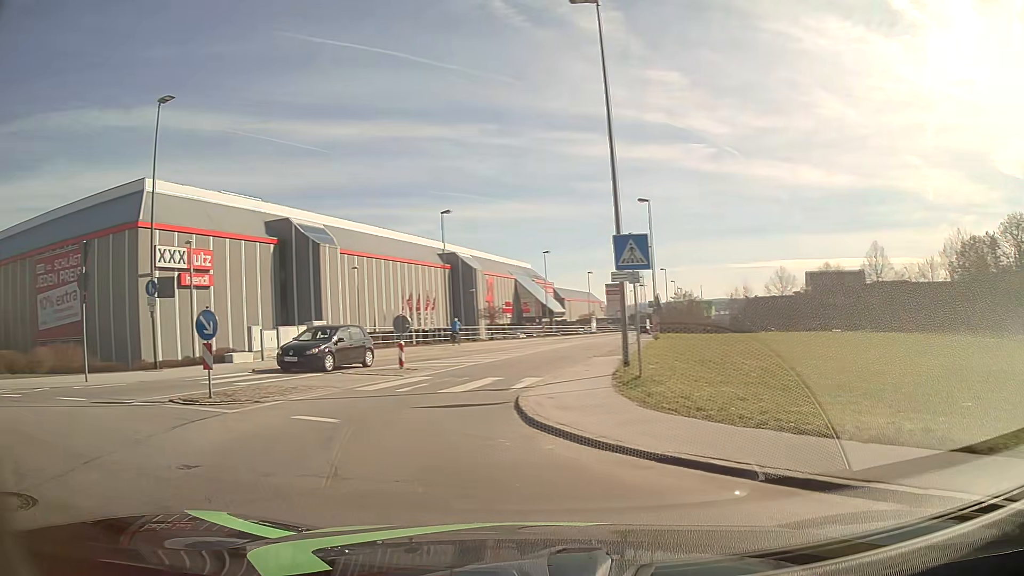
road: tertiary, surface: asphalt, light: Day
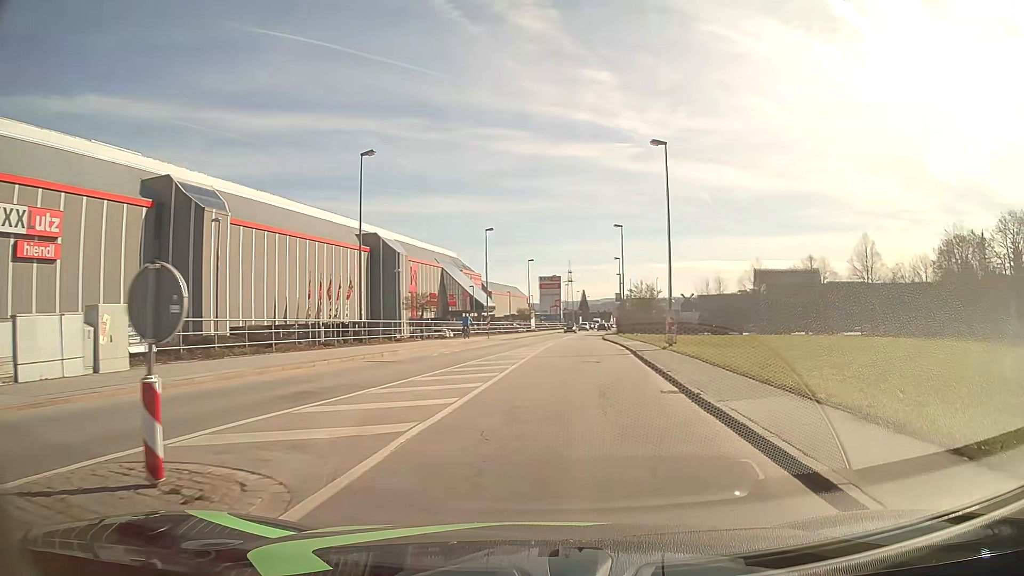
(-2.3, +16.3) m; +7°
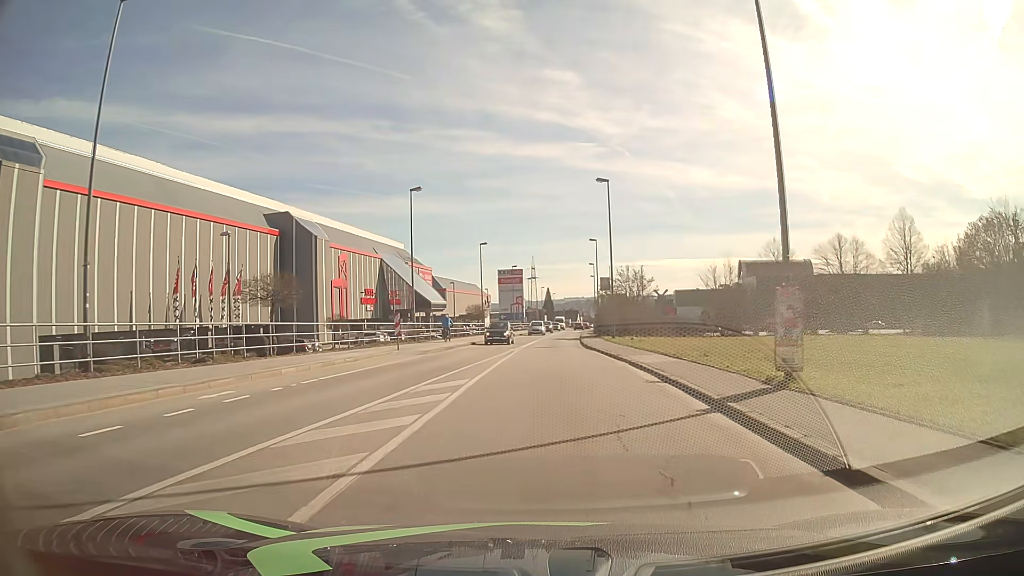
(+0.9, +20.3) m; +3°
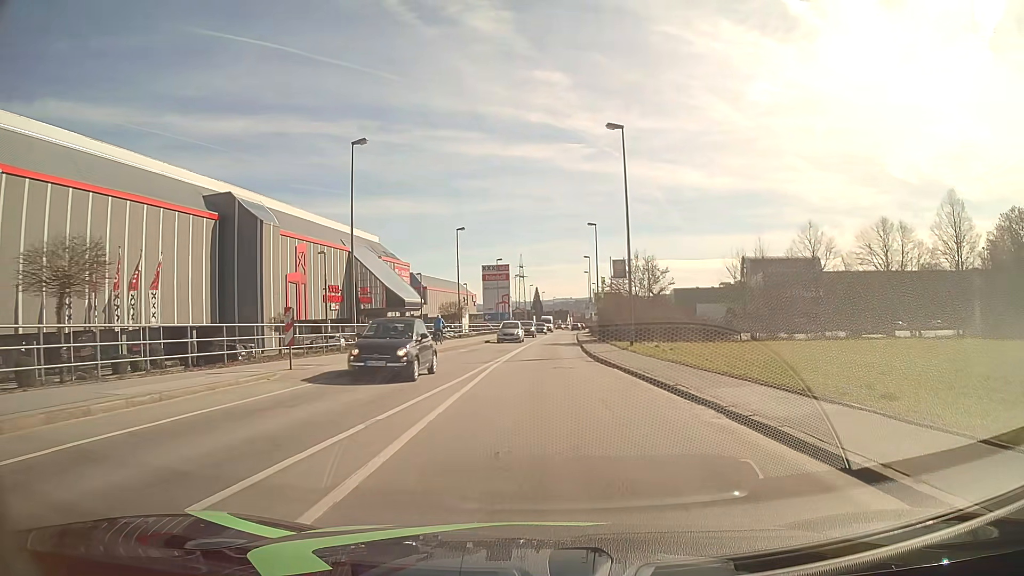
(0.0, +12.4) m; +1°
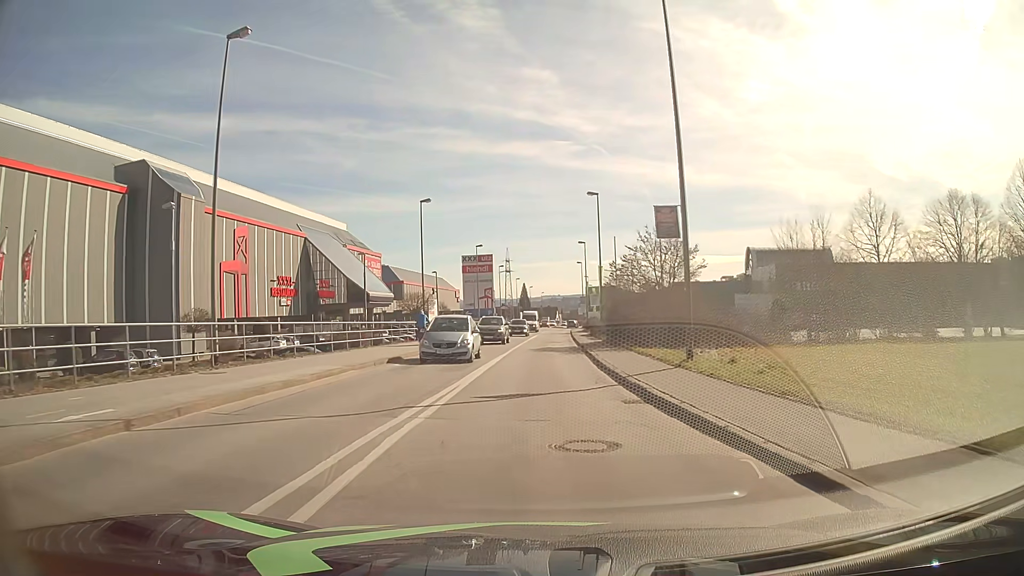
(+0.1, +13.5) m; +1°
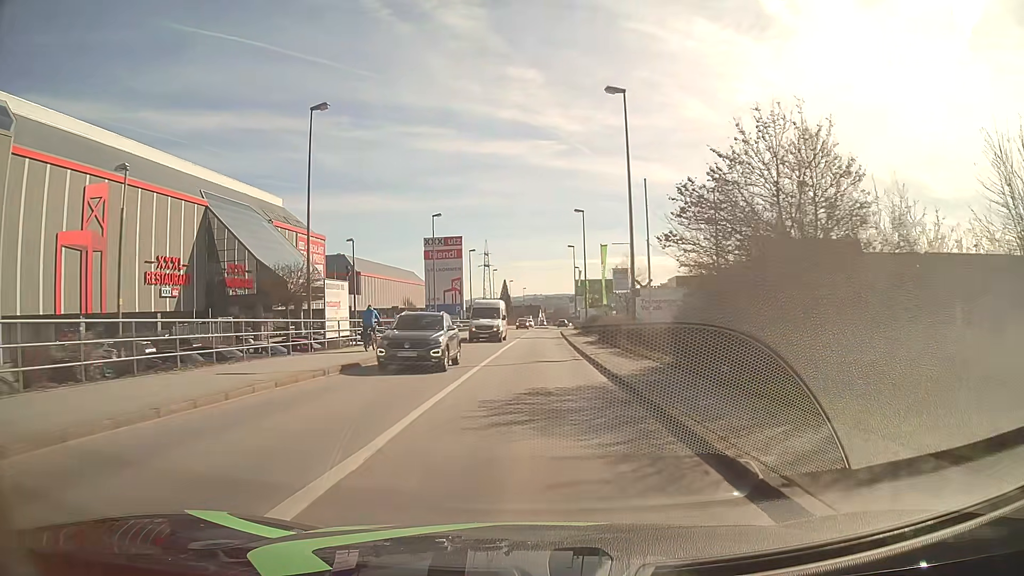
(+0.4, +22.1) m; +2°
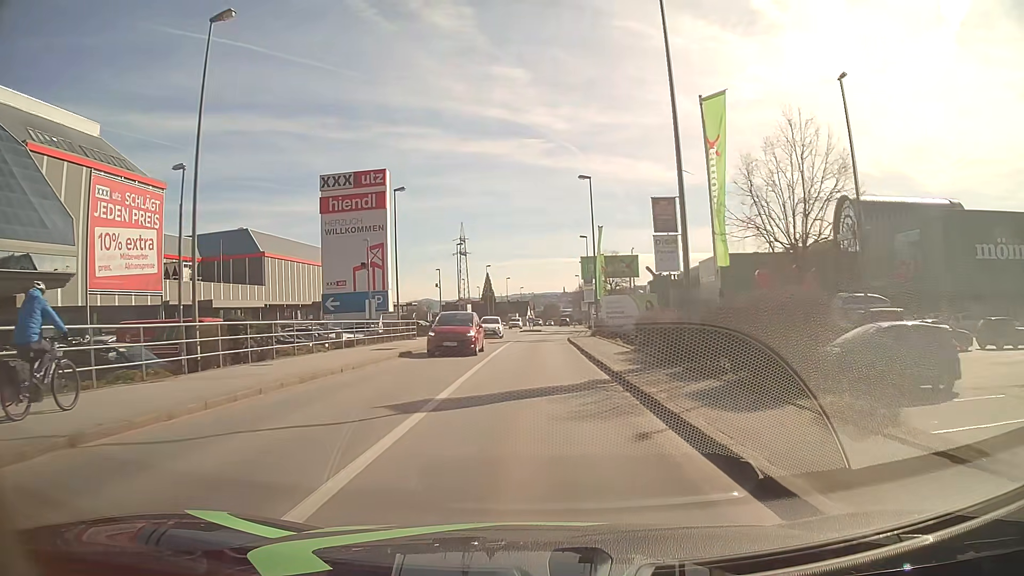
(+0.1, +39.5) m; +1°
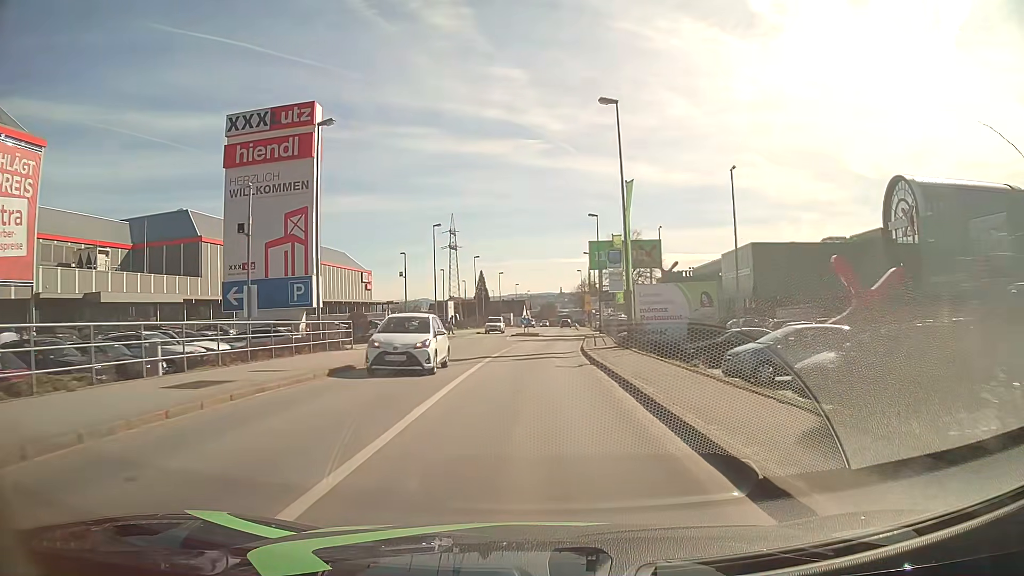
(+0.1, +16.0) m; 0°
